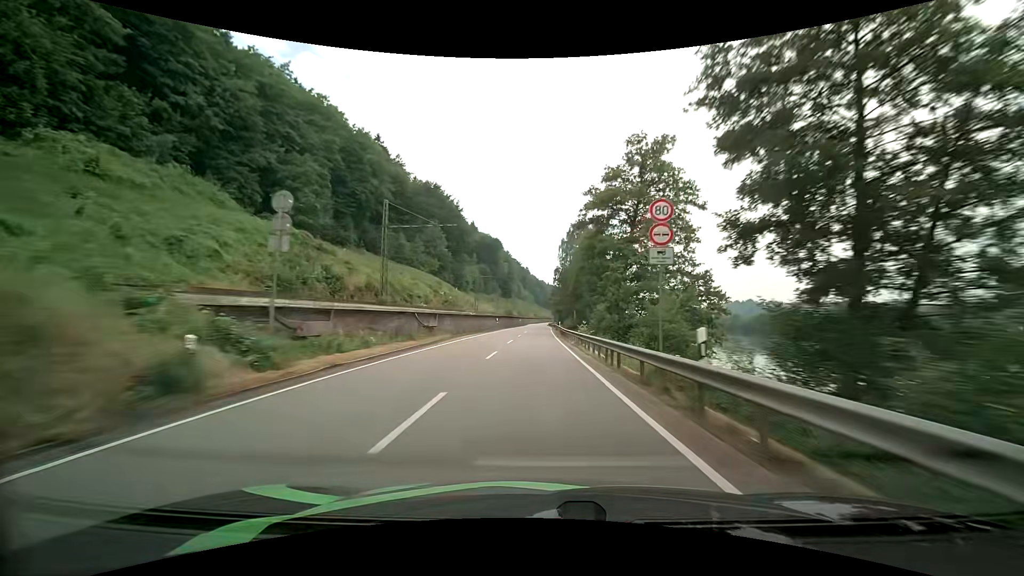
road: primary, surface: asphalt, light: Day
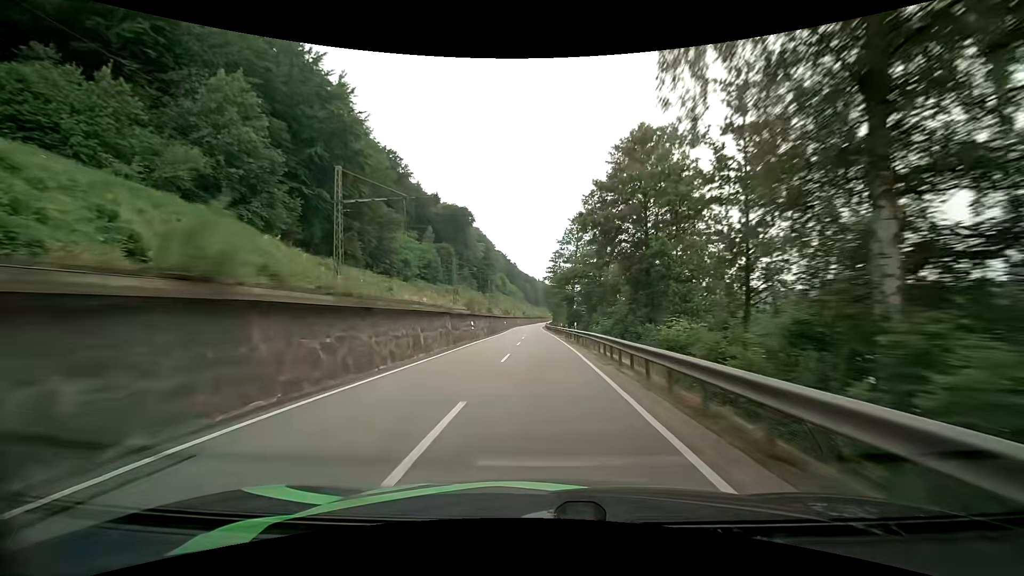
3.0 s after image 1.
(+0.2, +72.6) m; +1°
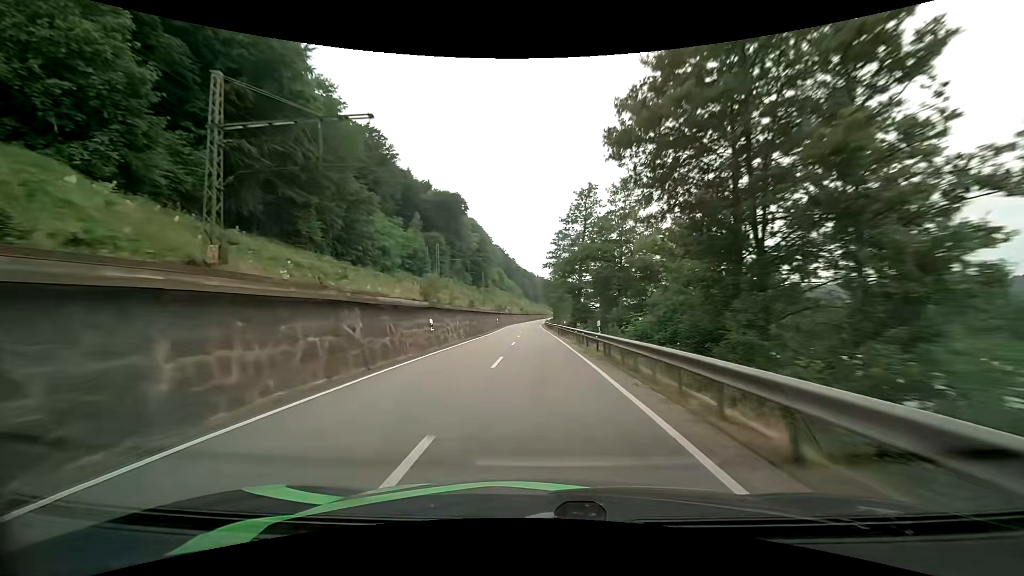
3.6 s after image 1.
(0.0, +14.4) m; 0°
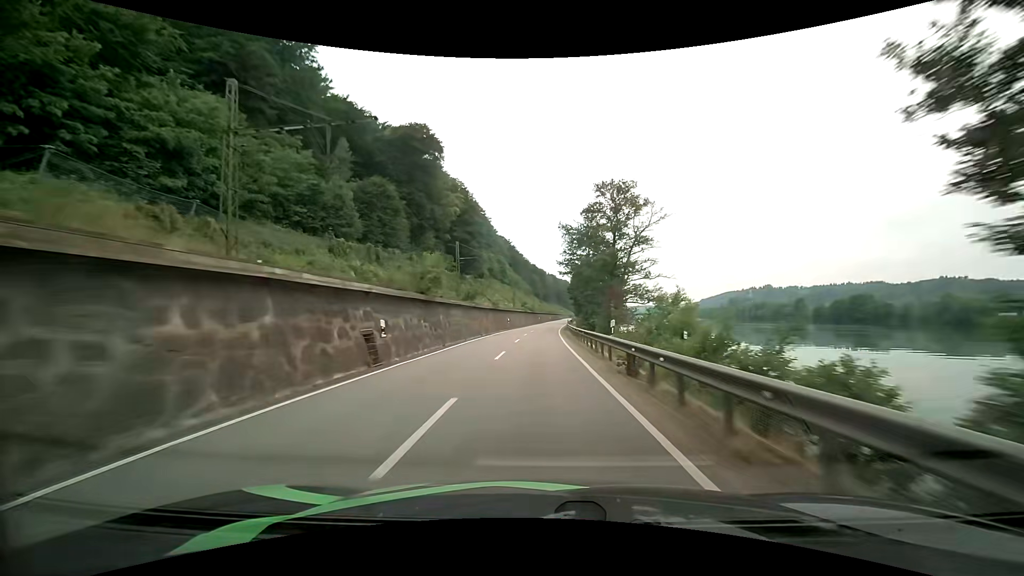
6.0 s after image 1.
(-0.5, +57.1) m; -1°
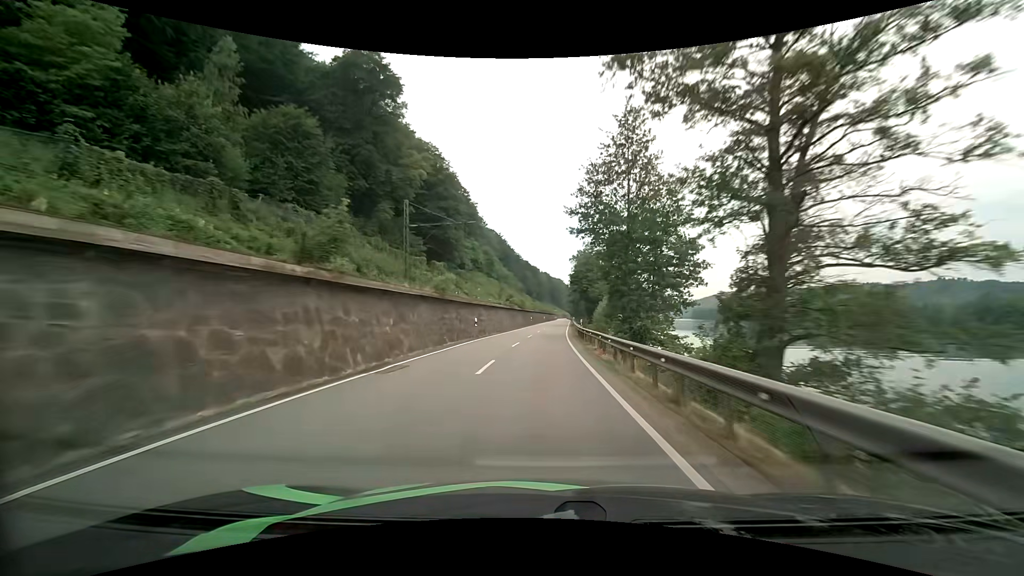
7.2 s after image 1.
(-0.1, +28.2) m; 0°
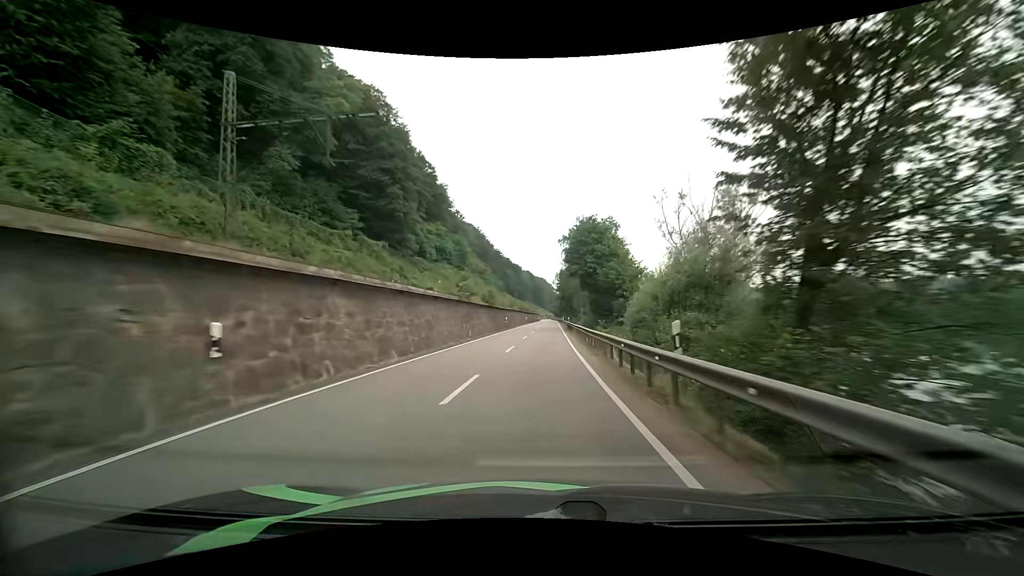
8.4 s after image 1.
(+0.4, +28.0) m; +2°
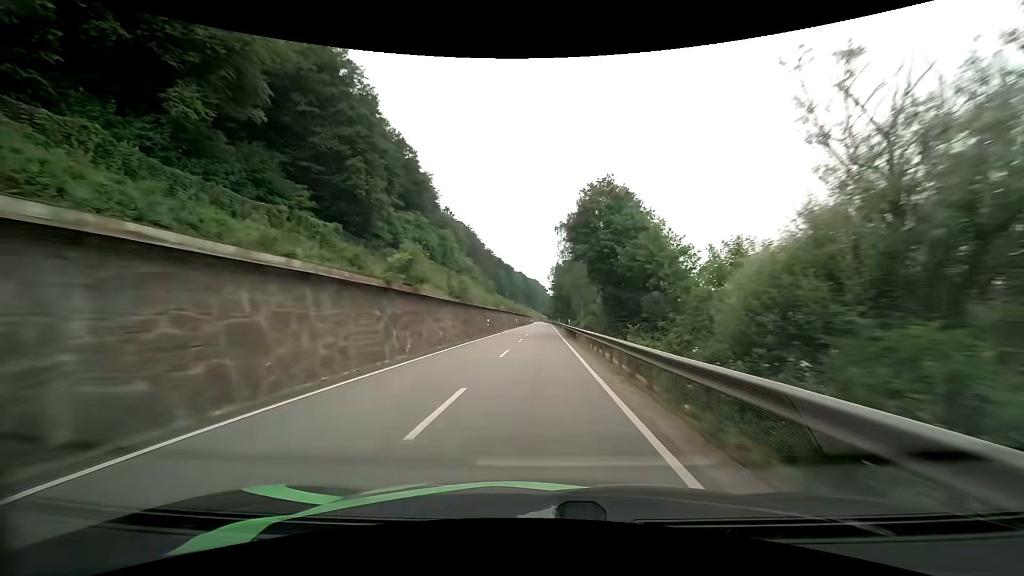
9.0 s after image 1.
(0.0, +14.0) m; +1°
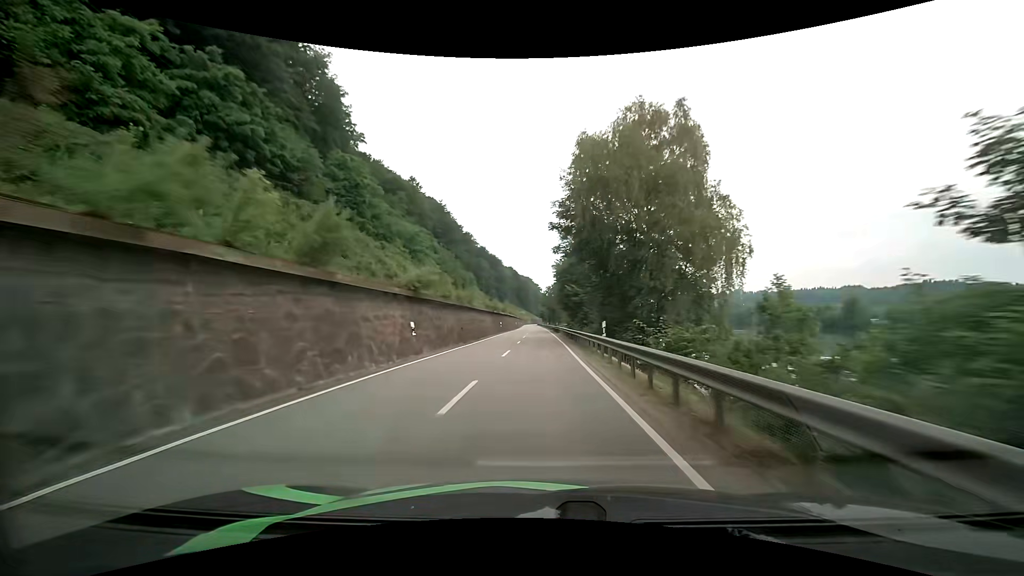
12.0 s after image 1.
(+1.2, +70.3) m; +1°
(0, +10) (0, +20) (0, +30) (0, +40) (0, +50) (0, +60) (0, +70) (0, +80) (0, +90) (-1, +100) m
